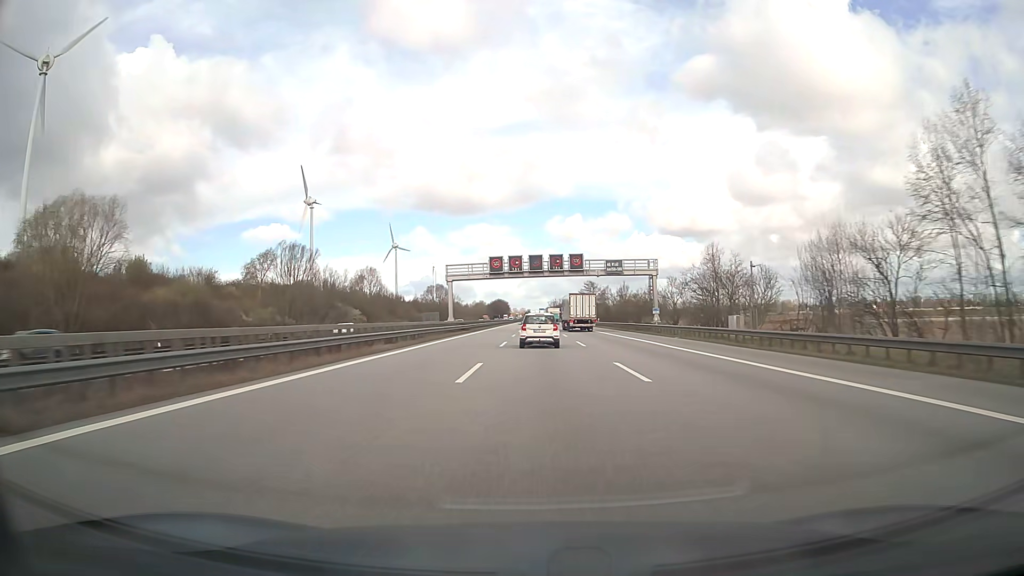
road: motorway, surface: asphalt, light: Day
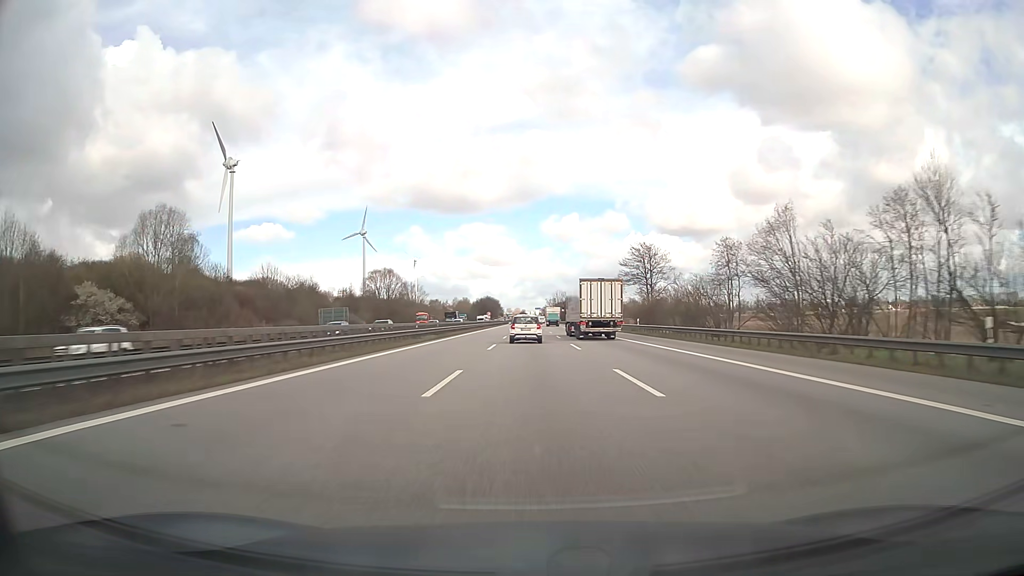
(+0.5, +94.8) m; 0°
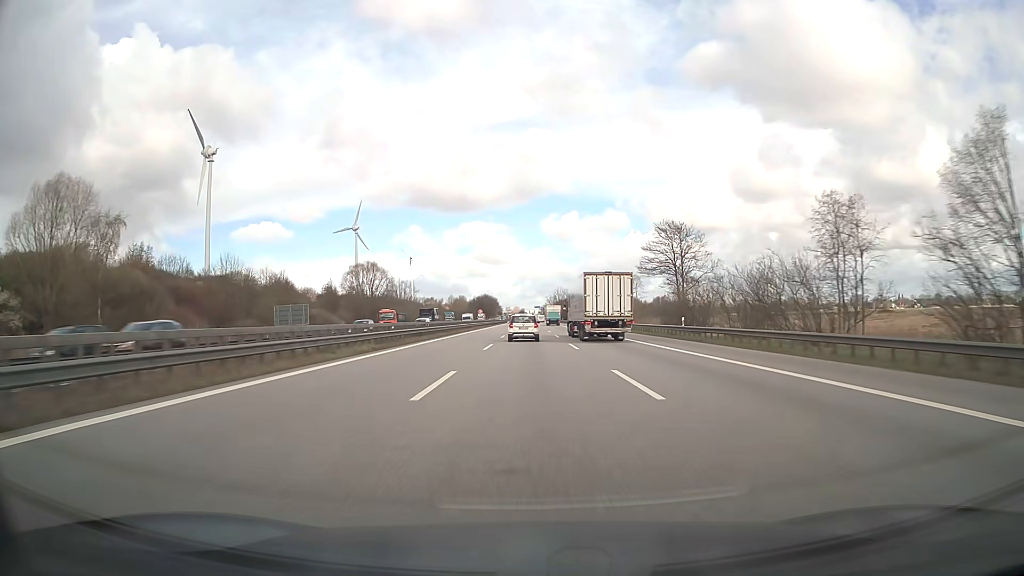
(0.0, +19.0) m; 0°
(0, +10) (0, +20) (0, +30) (0, +40) (0, +50) (0, +60) (0, +70) (0, +80) (0, +90) (0, +100) m
